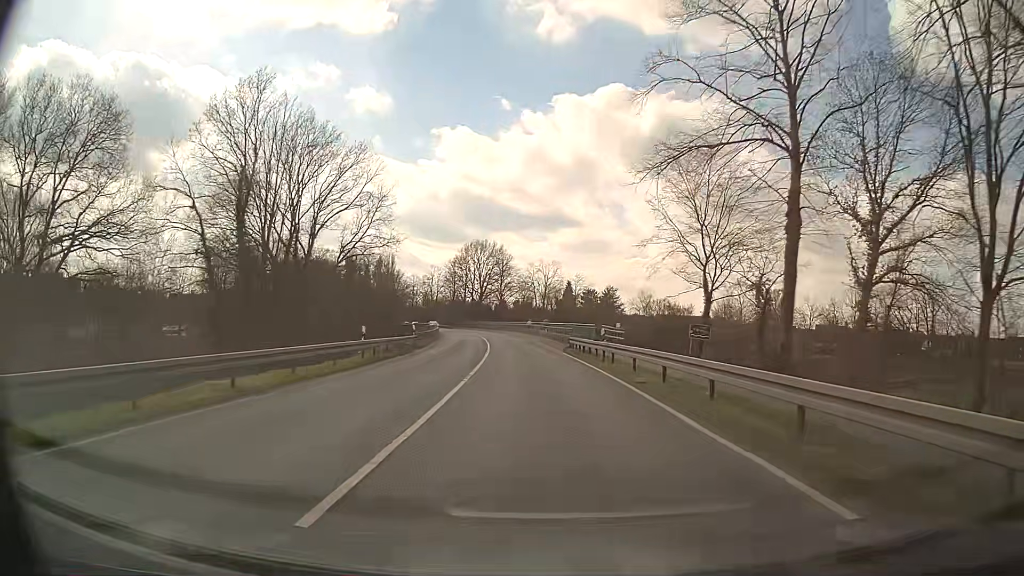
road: primary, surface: asphalt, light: Day
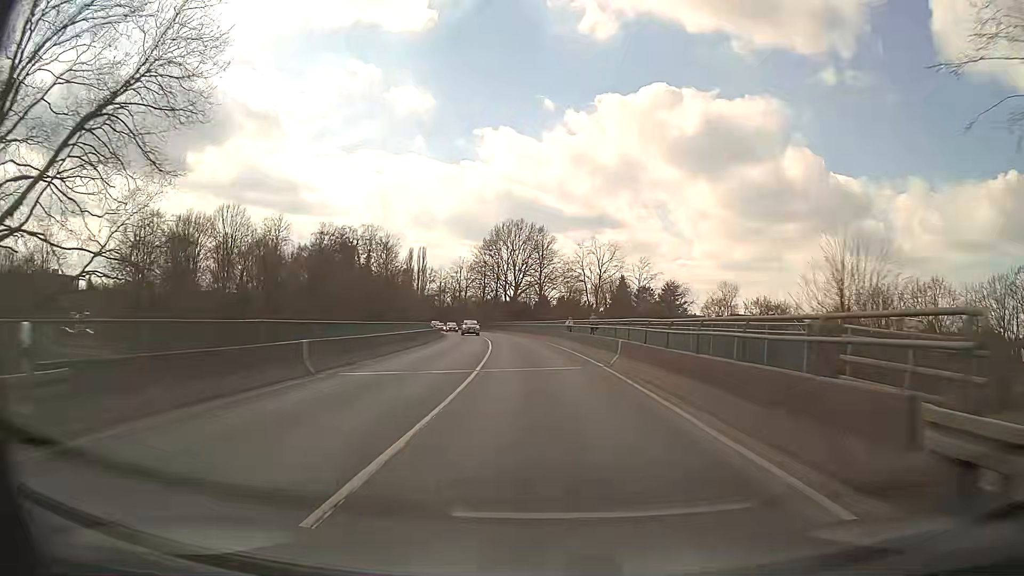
(-1.0, +32.3) m; -4°
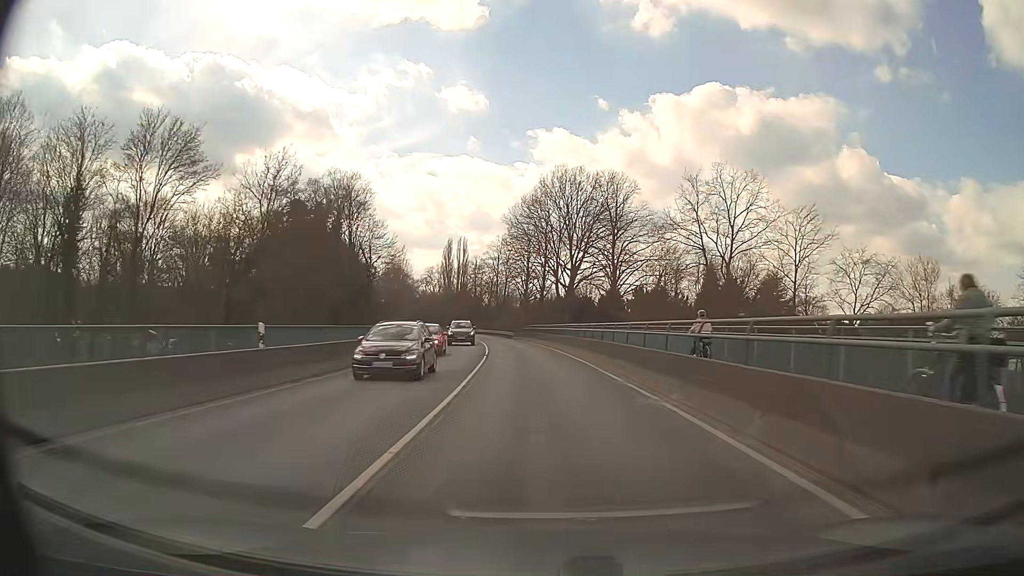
(-1.7, +43.0) m; -5°
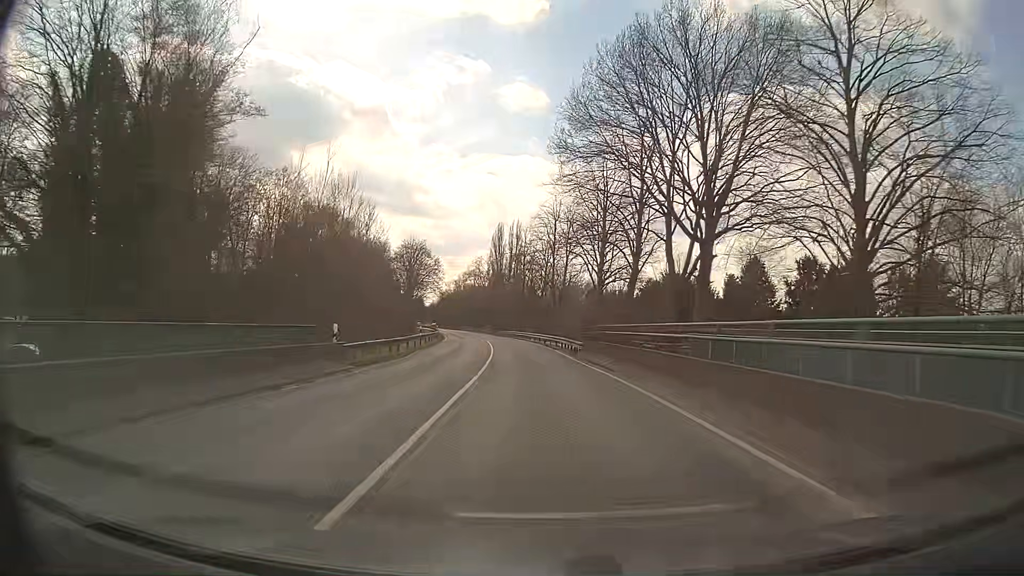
(-2.0, +43.1) m; -5°
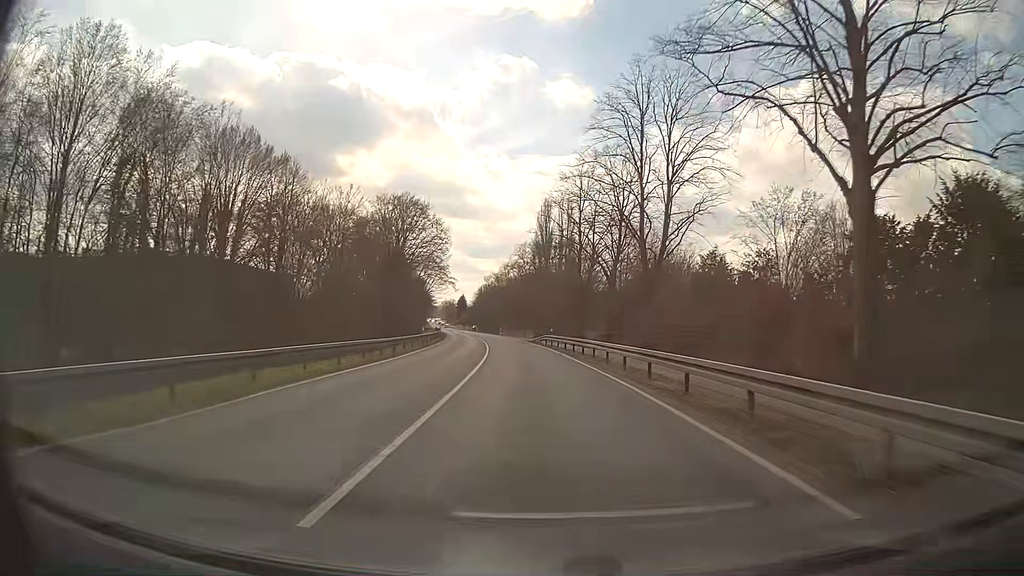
(-1.4, +43.3) m; -4°
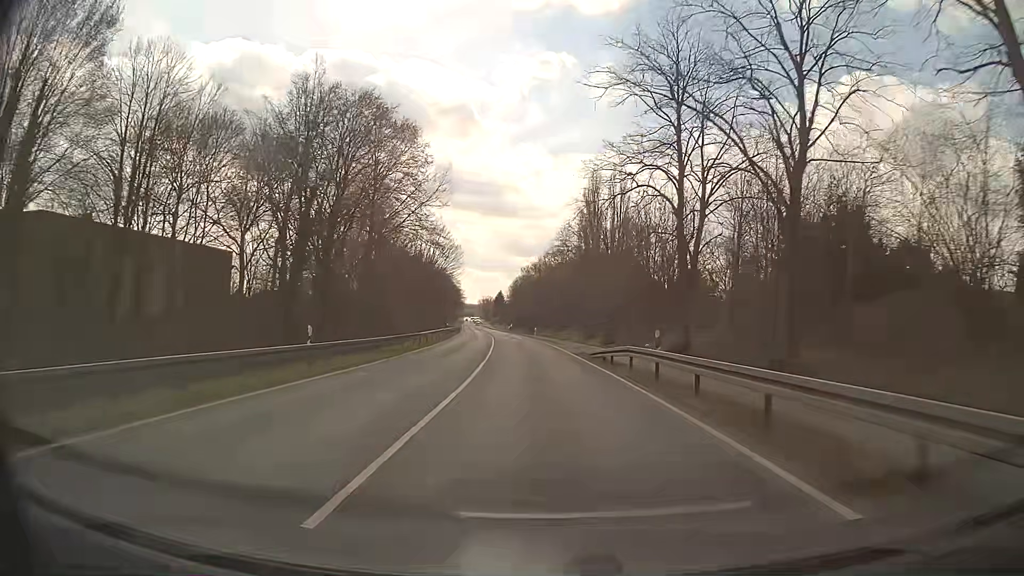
(-1.3, +32.4) m; -4°
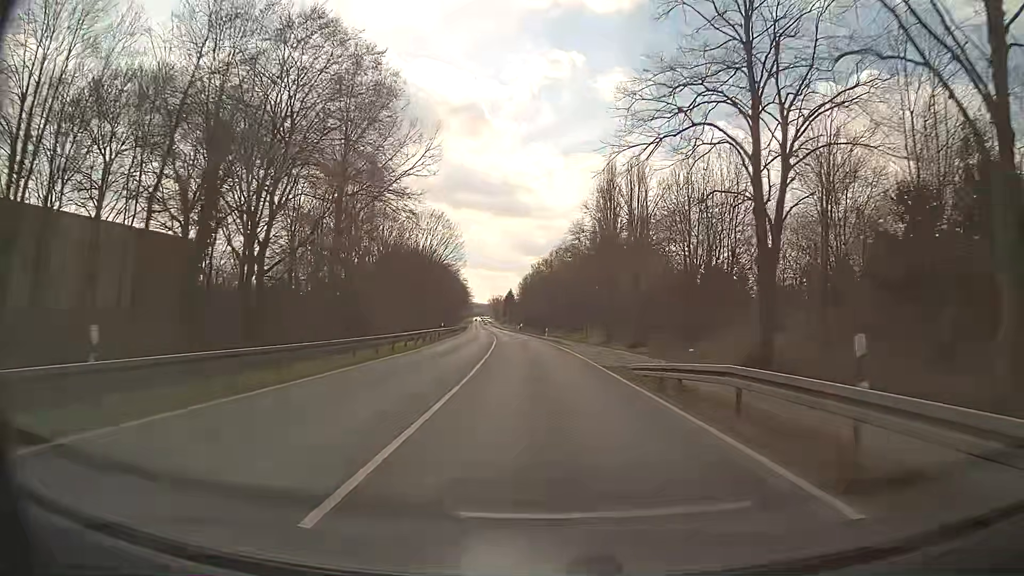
(-0.1, +10.8) m; -1°
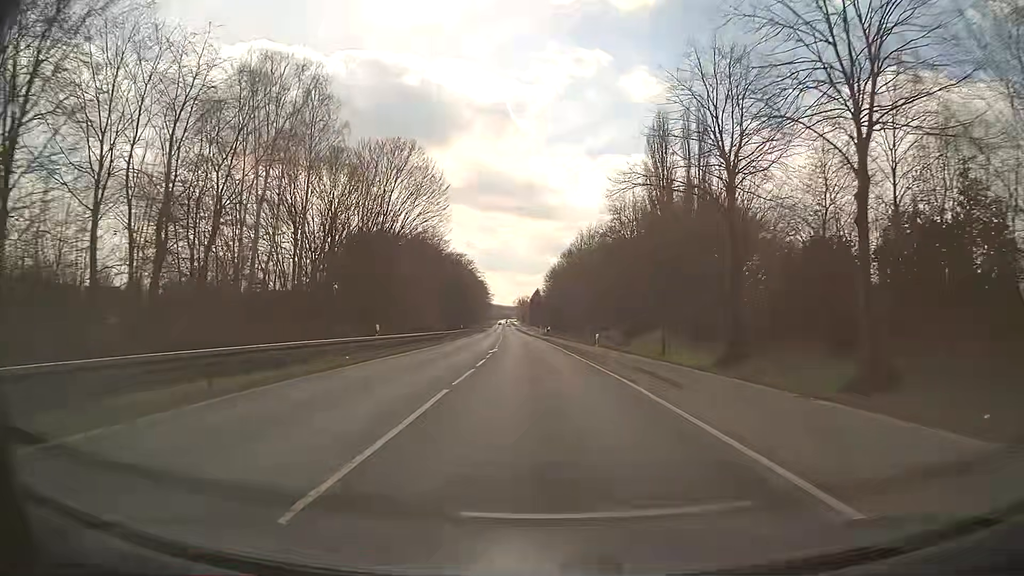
(-0.7, +32.4) m; -3°
(0, +10) (0, +20) (0, +30) (-1, +40) (-1, +50) (-2, +60) (-2, +70) (-3, +80) (-3, +90) (-4, +100) m
